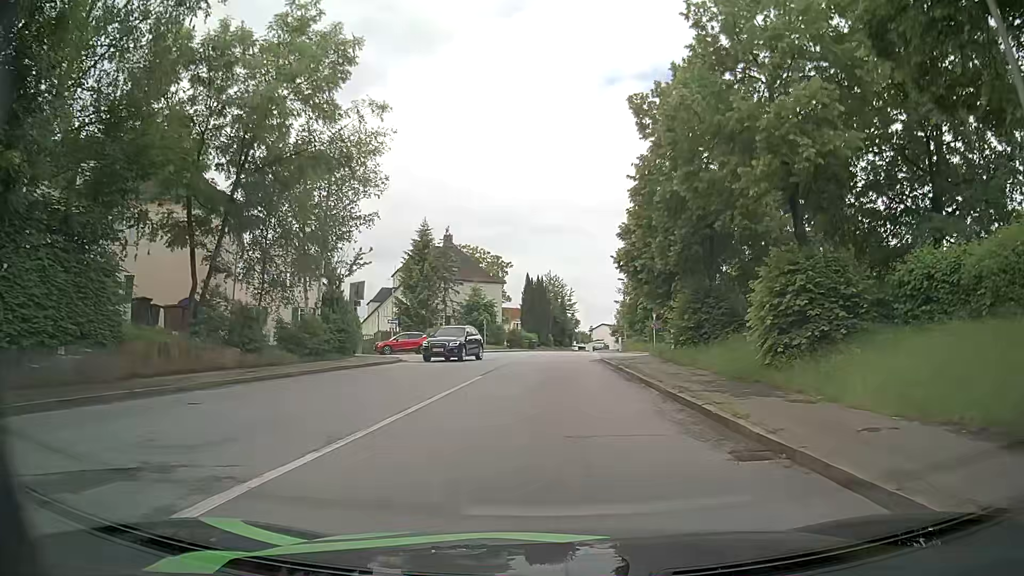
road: residential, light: Day
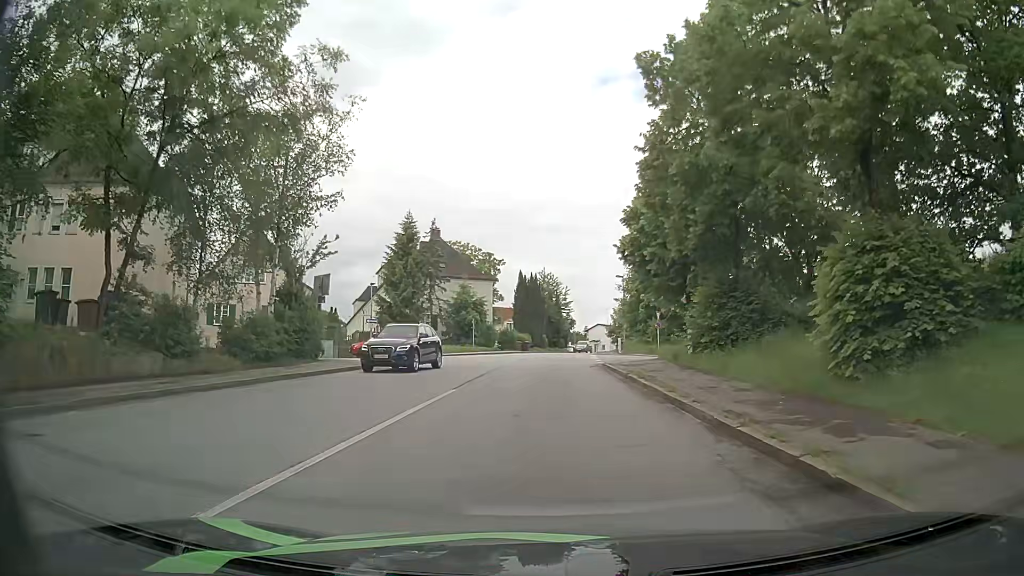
(+0.1, +4.6) m; +2°
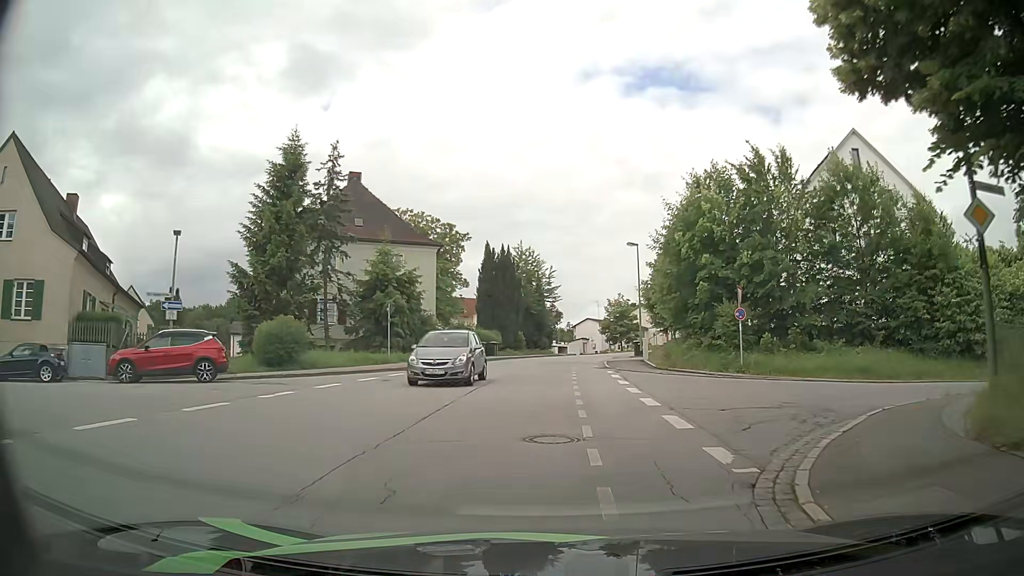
(-0.1, +24.3) m; +1°
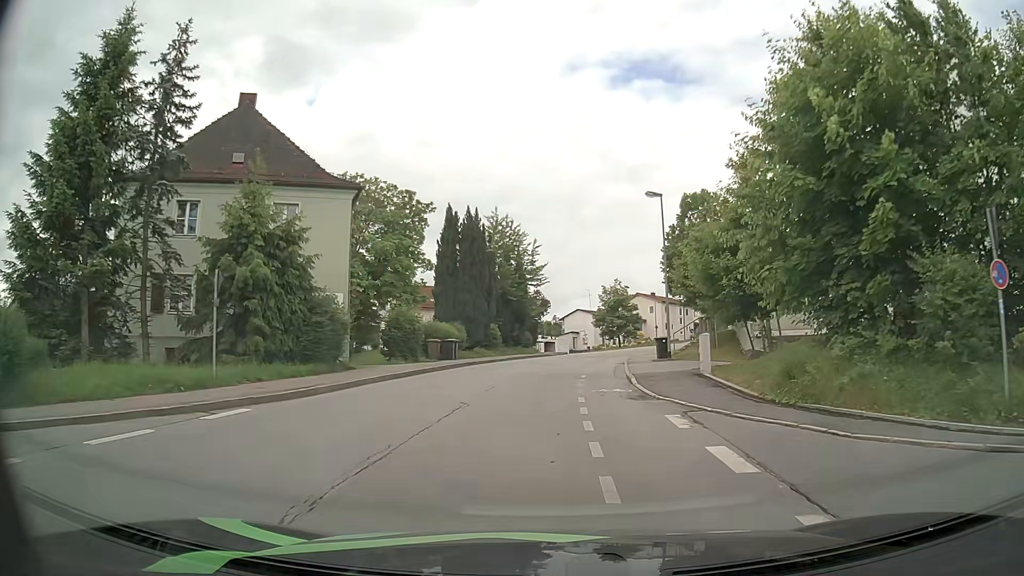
(+0.1, +15.6) m; +1°
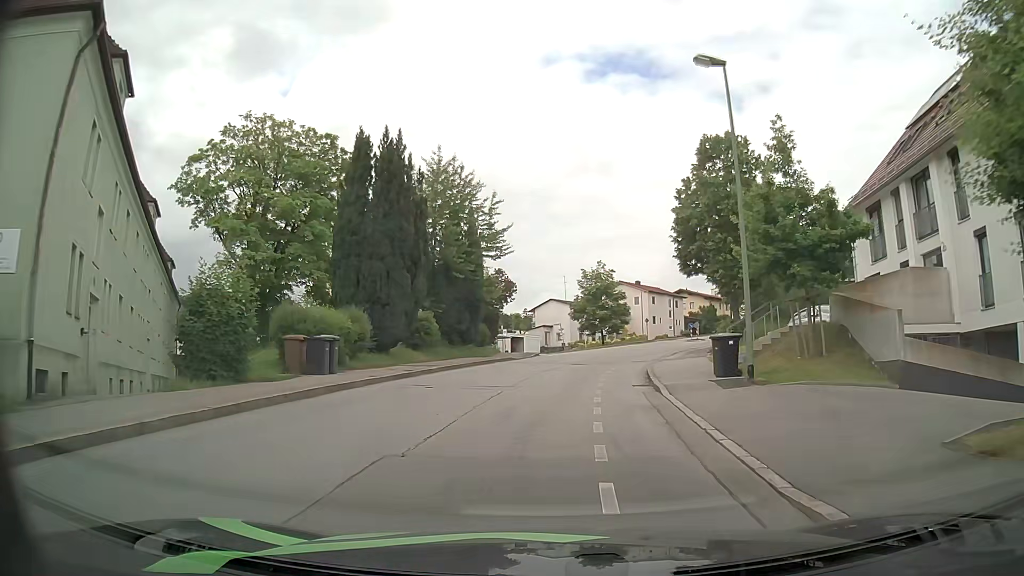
(+0.3, +16.3) m; +3°
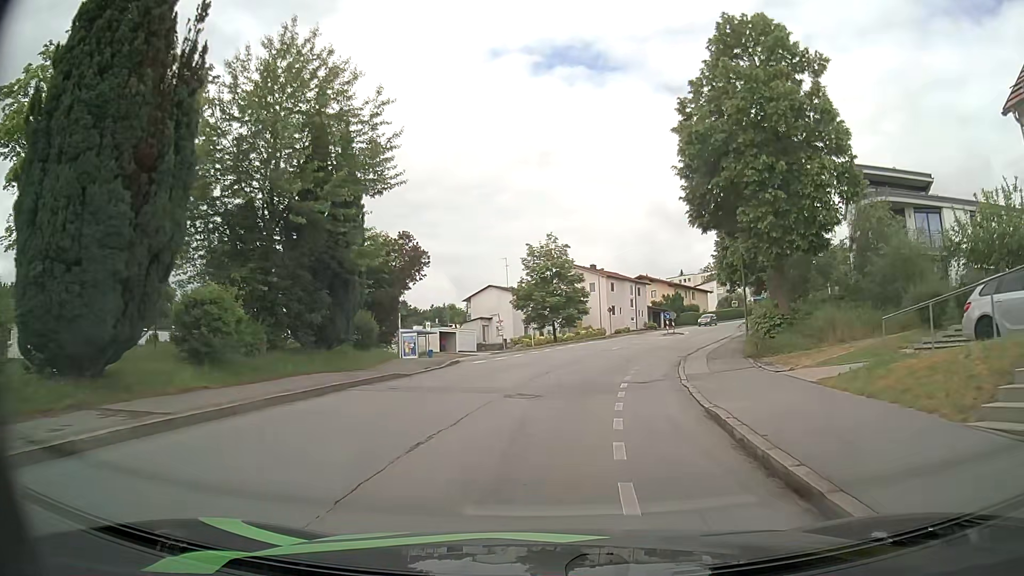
(+0.6, +16.1) m; +5°
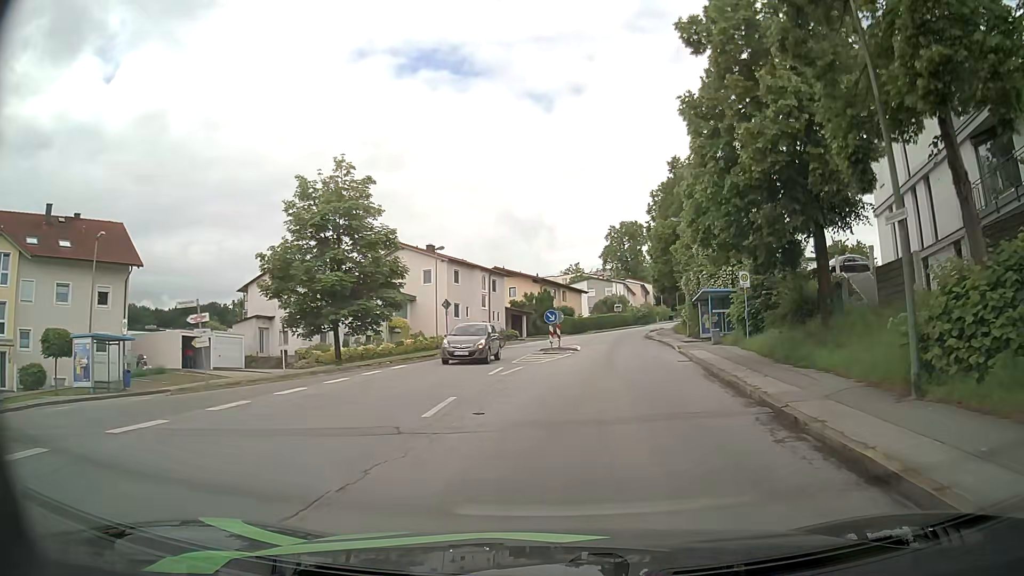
(+2.4, +26.4) m; +12°
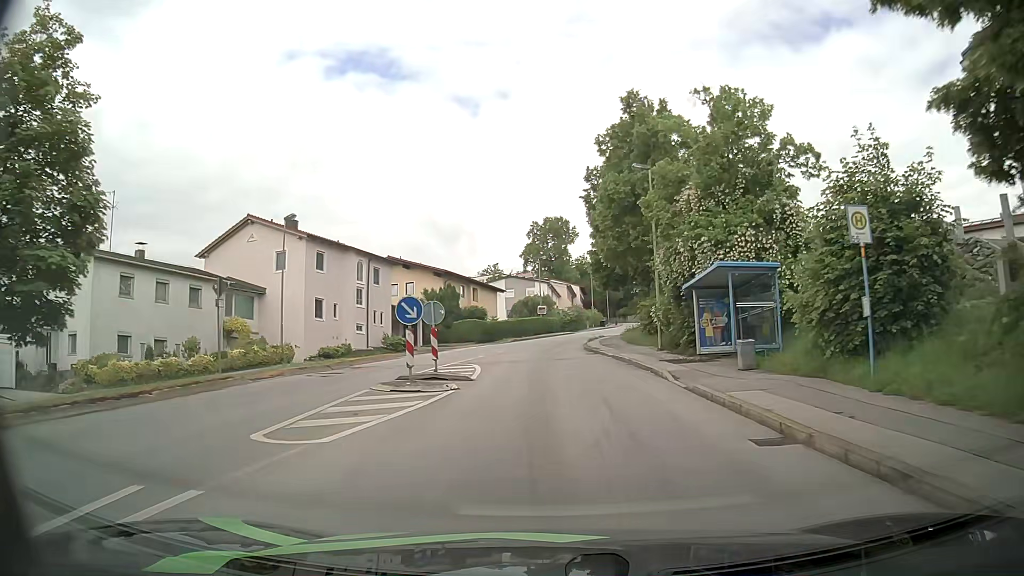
(+1.3, +17.0) m; +7°
(0, +10) (0, +20) (0, +30) (+1, +40) (+2, +50) (+4, +60) (+7, +69) (+9, +79) (+12, +89) (+14, +98) m
